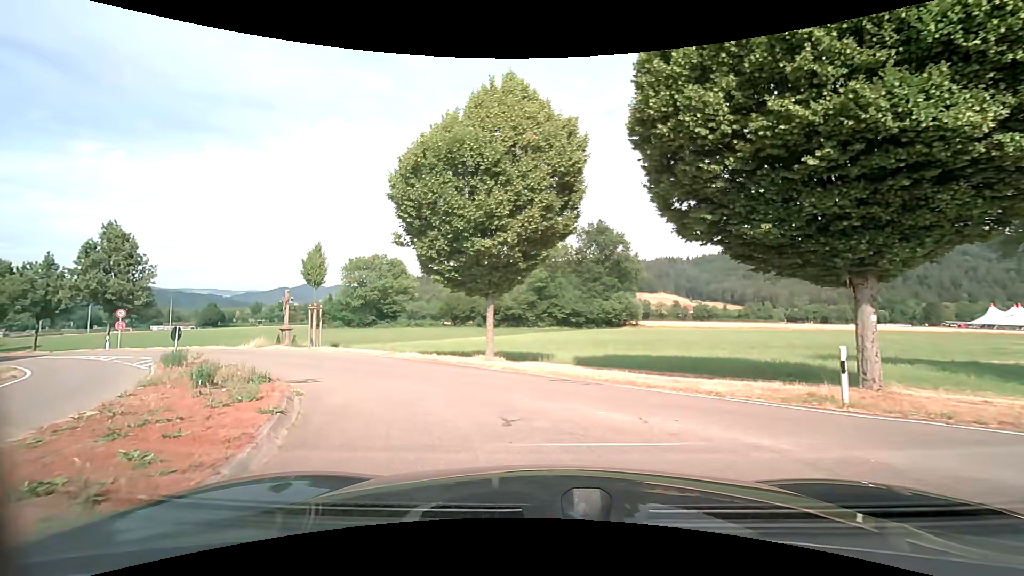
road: unclassified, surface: asphalt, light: Day
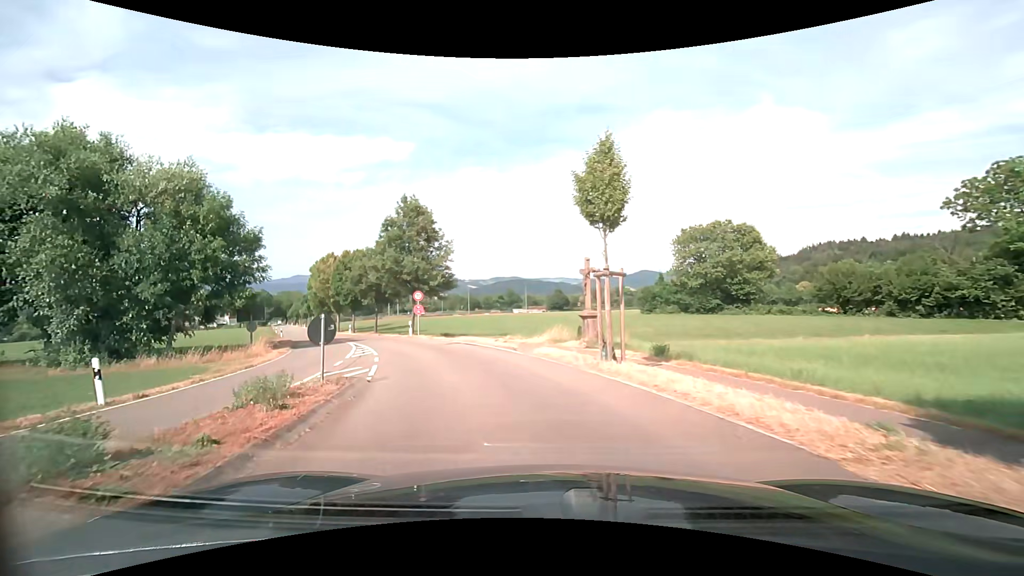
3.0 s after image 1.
(-4.3, +14.7) m; -37°
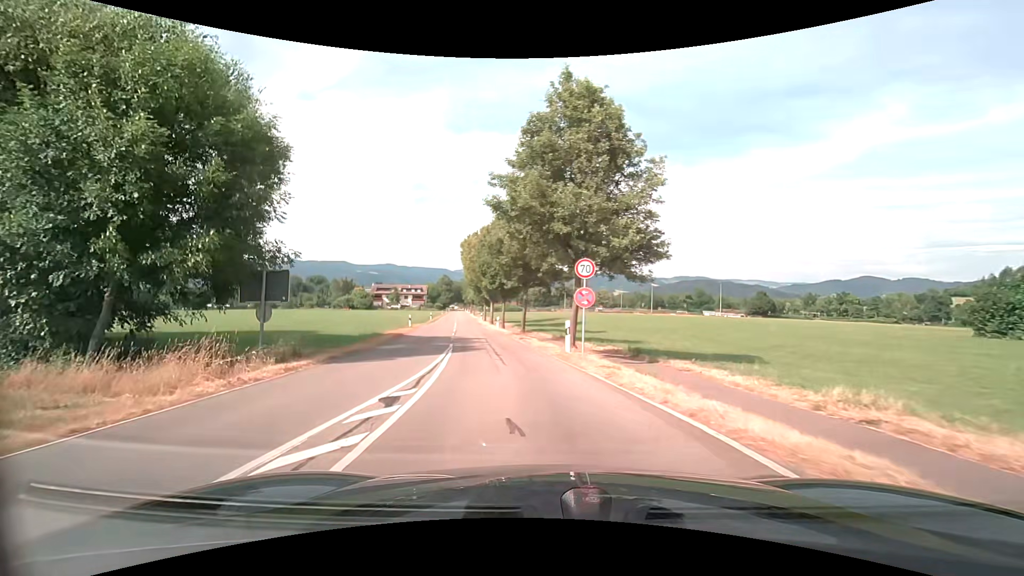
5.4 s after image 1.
(-3.7, +17.5) m; -21°
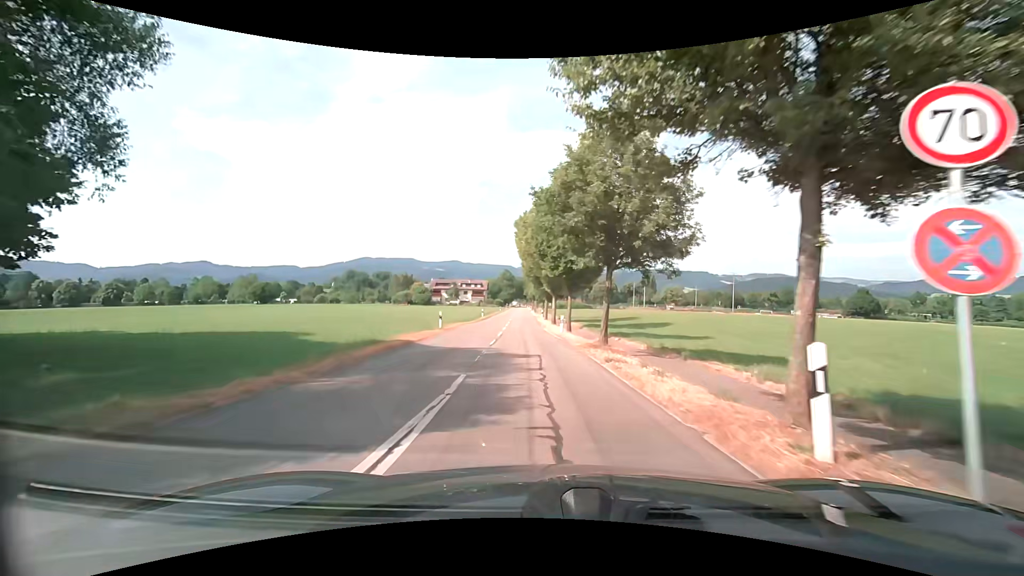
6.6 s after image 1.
(-0.9, +11.5) m; -8°
(0, +10) (-1, +20) (-1, +30) (-2, +40) (-3, +50) (-4, +60) (-5, +70) (-5, +80) (-6, +90) (-6, +100) m
